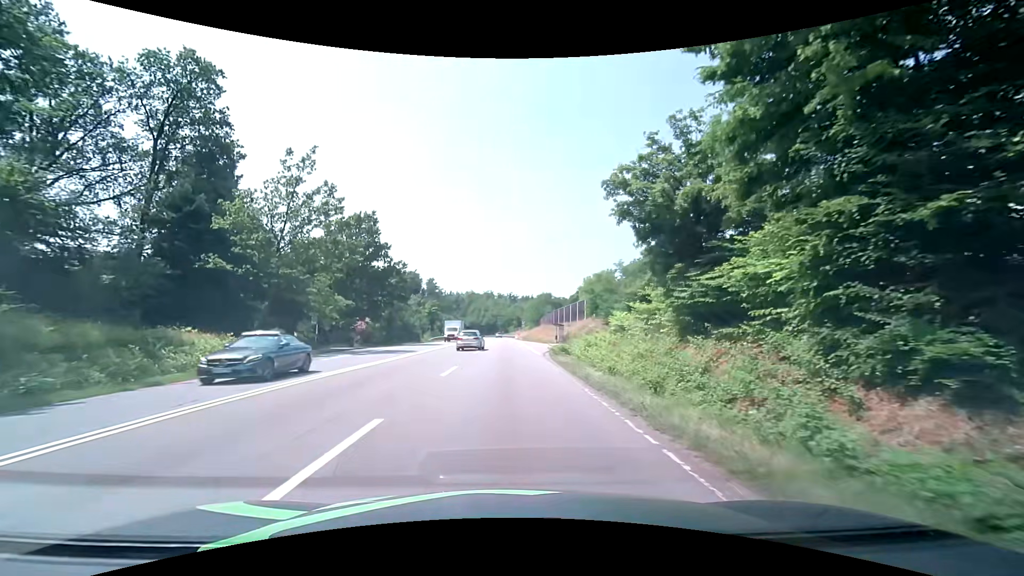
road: secondary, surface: asphalt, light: Day
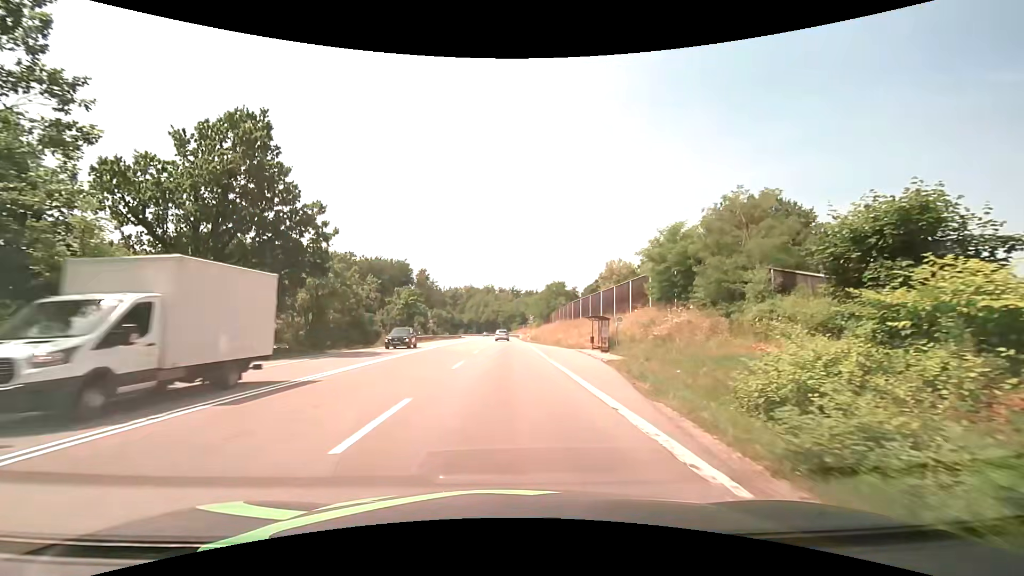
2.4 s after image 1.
(+0.2, +25.5) m; 0°
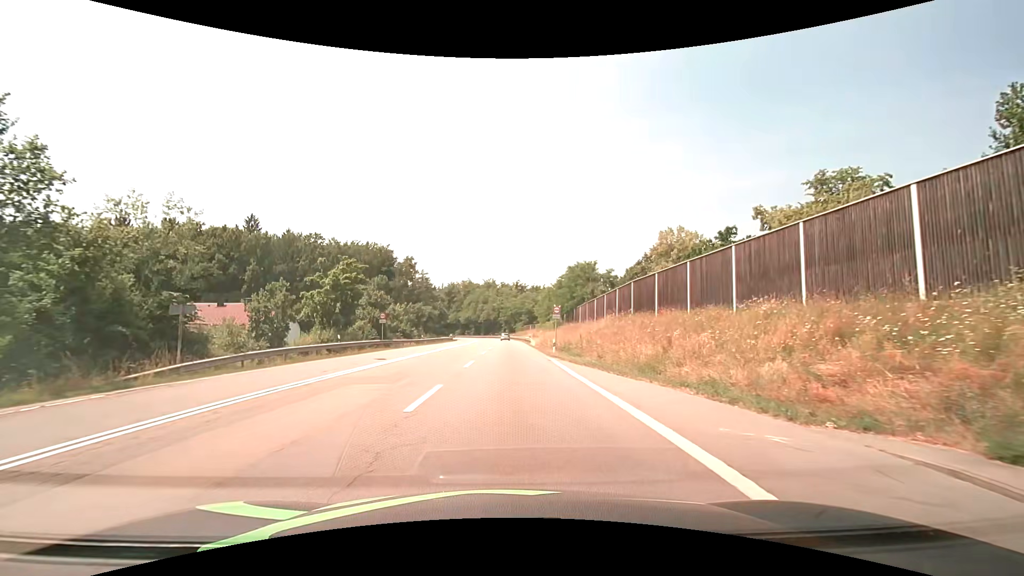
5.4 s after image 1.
(-0.1, +32.5) m; 0°
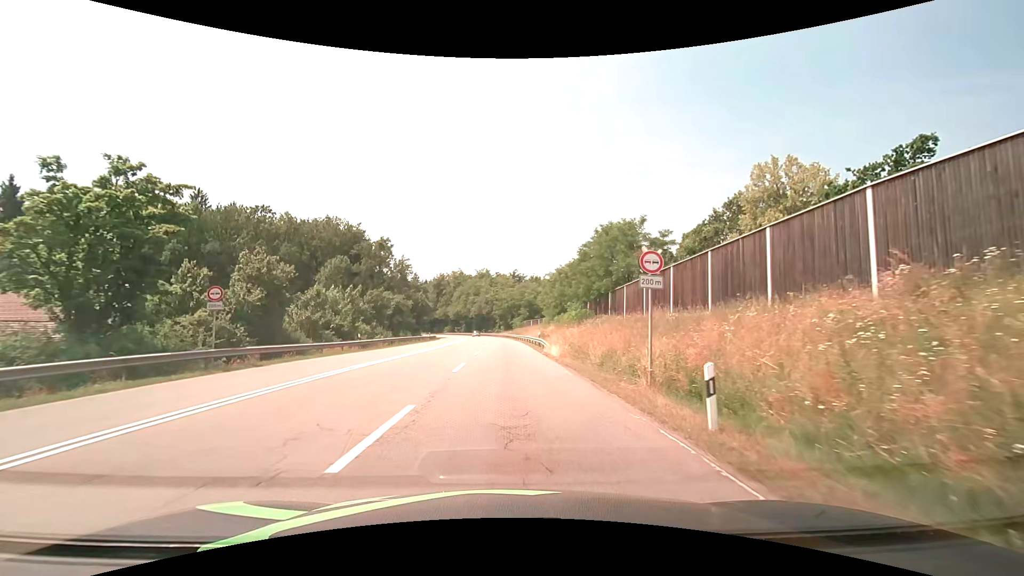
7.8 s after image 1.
(+0.1, +26.2) m; 0°
(0, +10) (0, +20) (0, +30) (0, +40) (0, +50) (0, +60) (-1, +70) (-1, +80) (-2, +90) (-3, +100) m
